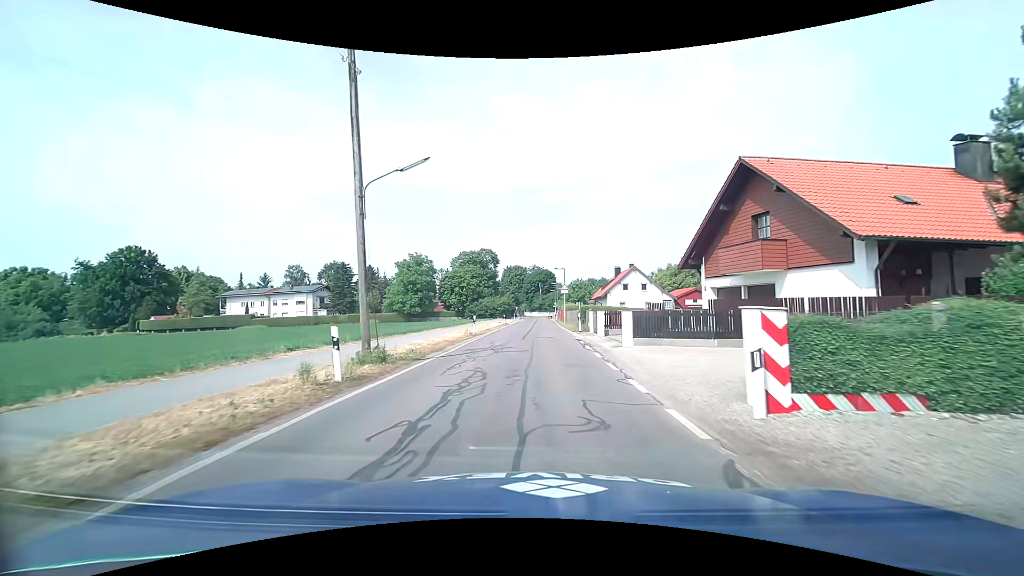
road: tertiary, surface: asphalt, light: Day
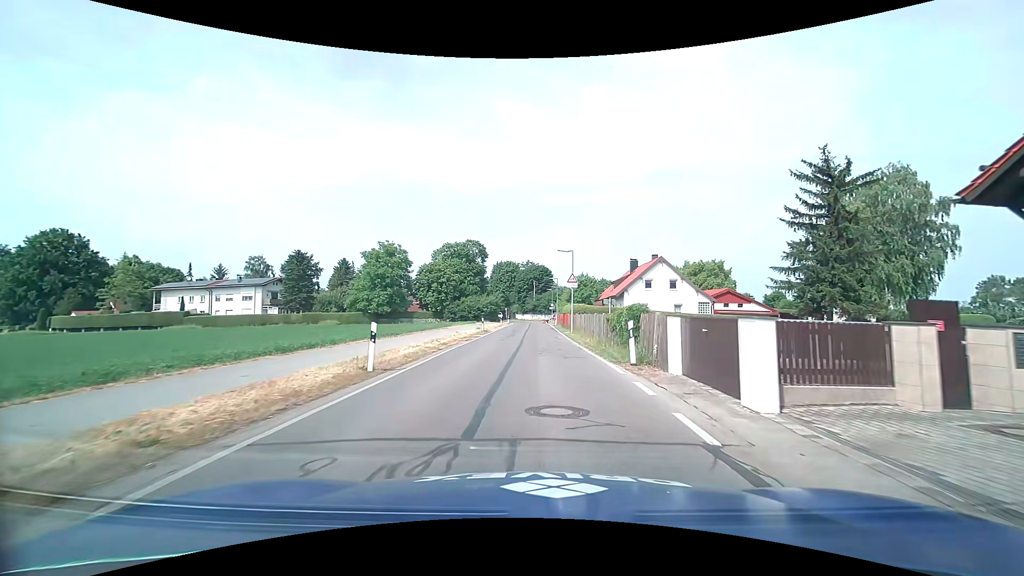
(+0.2, +18.2) m; +1°
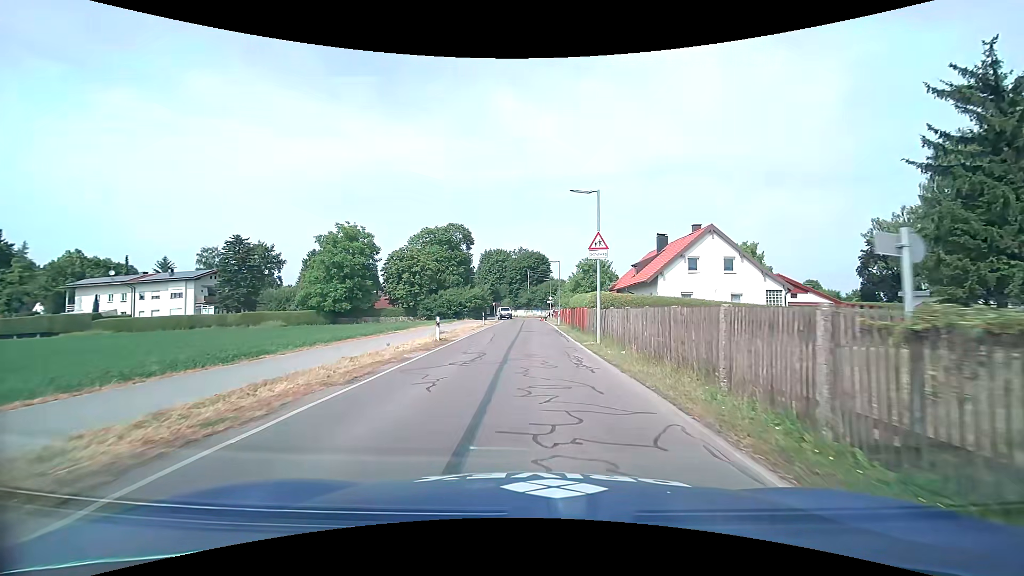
(+0.2, +17.0) m; +1°
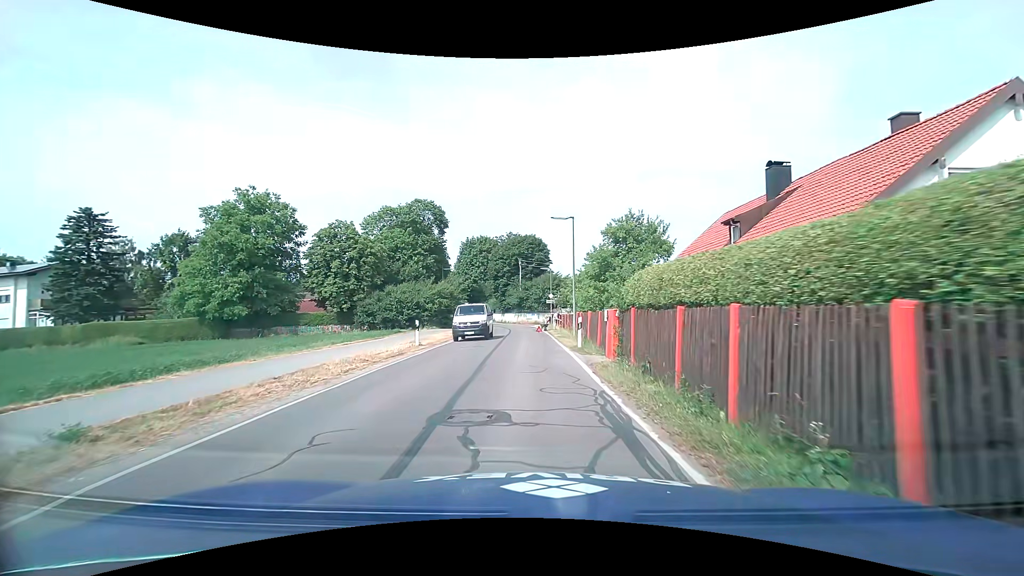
(+0.3, +24.5) m; 0°
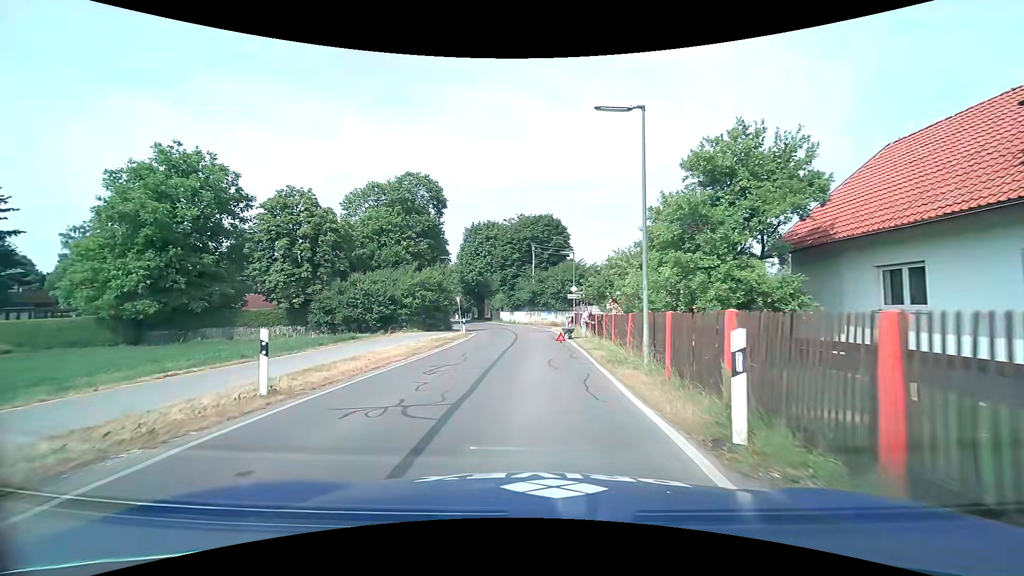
(-0.1, +13.6) m; -2°
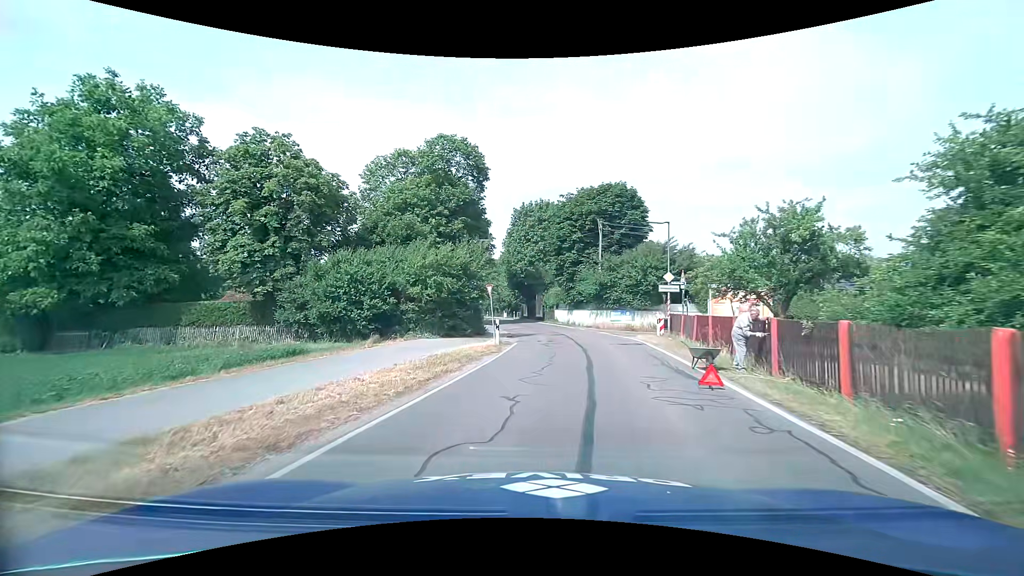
(-0.7, +13.1) m; -6°
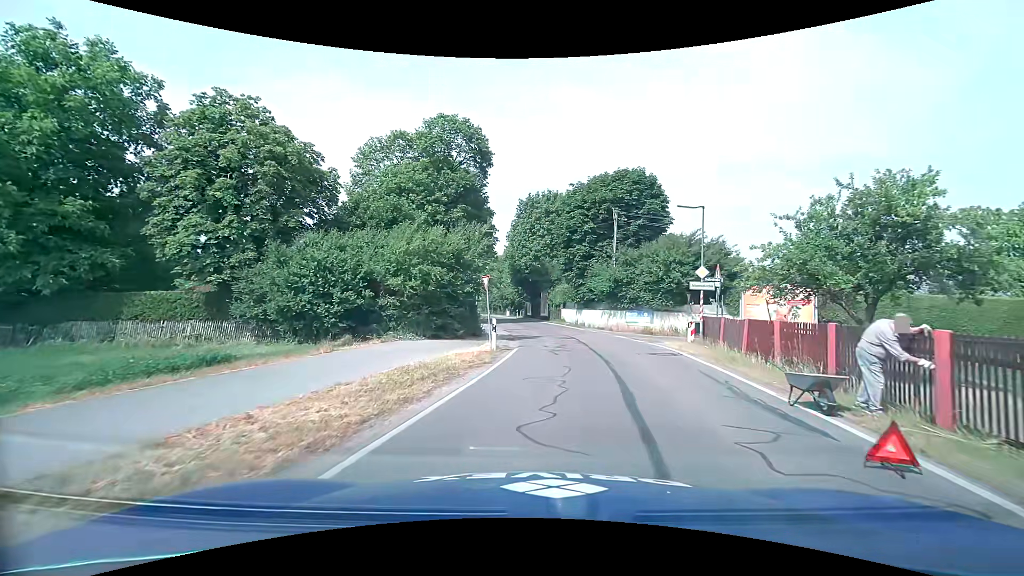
(-0.1, +4.3) m; -1°
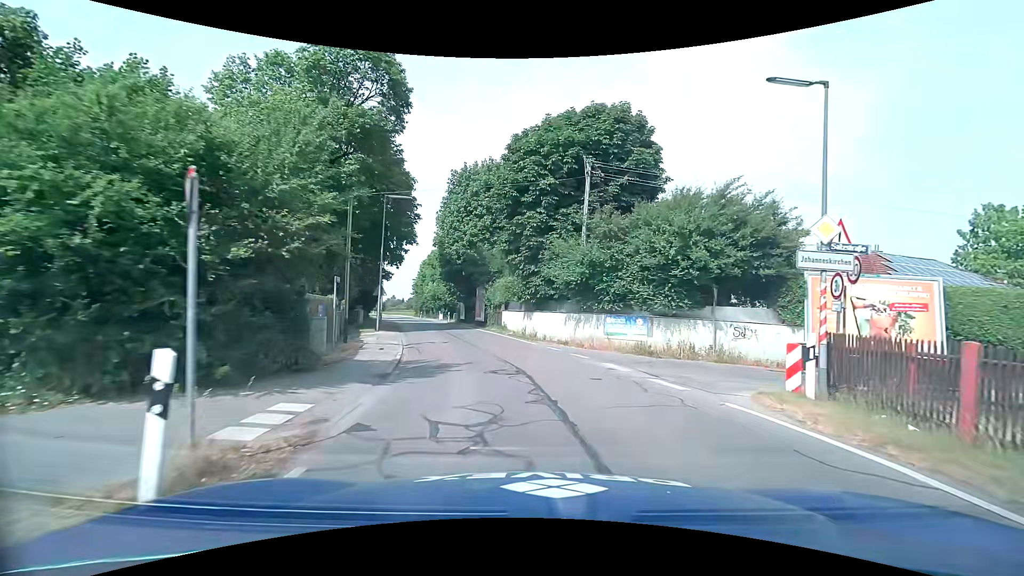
(+1.0, +13.5) m; +7°
(0, +10) (-1, +20) (-4, +30) (-7, +39) (-10, +49) (-12, +58) (-15, +68) (-18, +77) (-22, +87) (-25, +96) m
